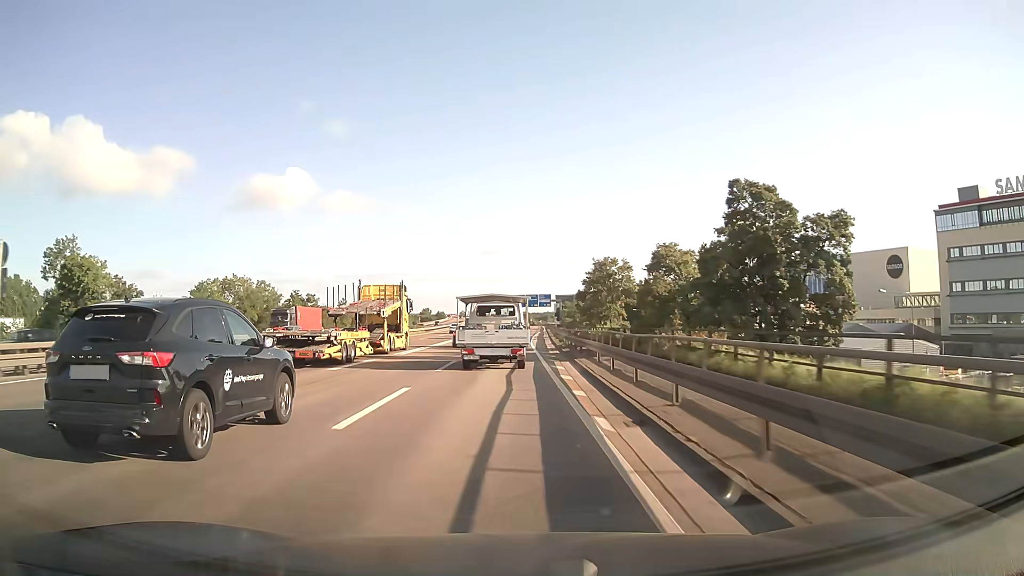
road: motorway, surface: asphalt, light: Day
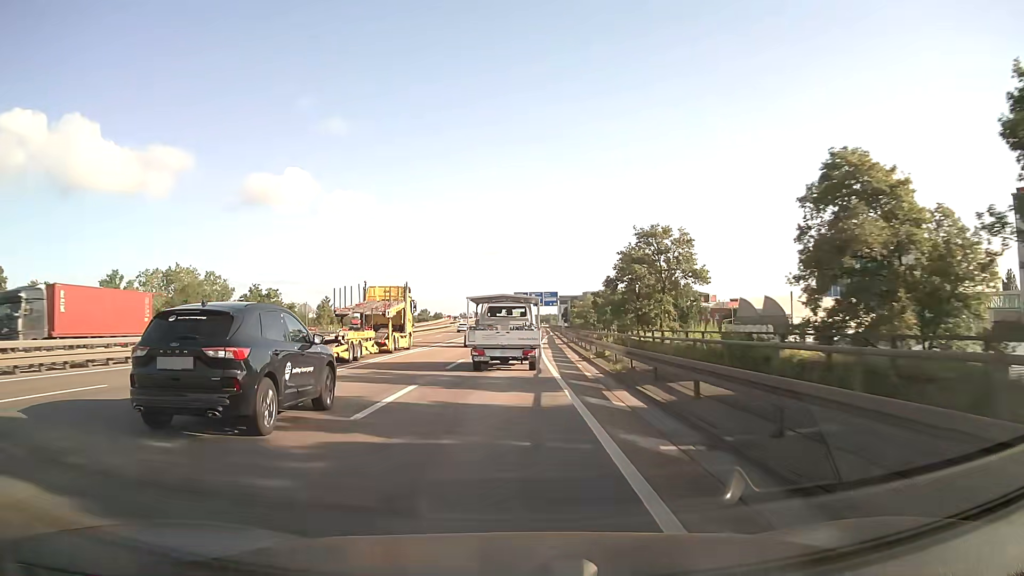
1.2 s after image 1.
(0.0, +23.1) m; 0°
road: motorway_link
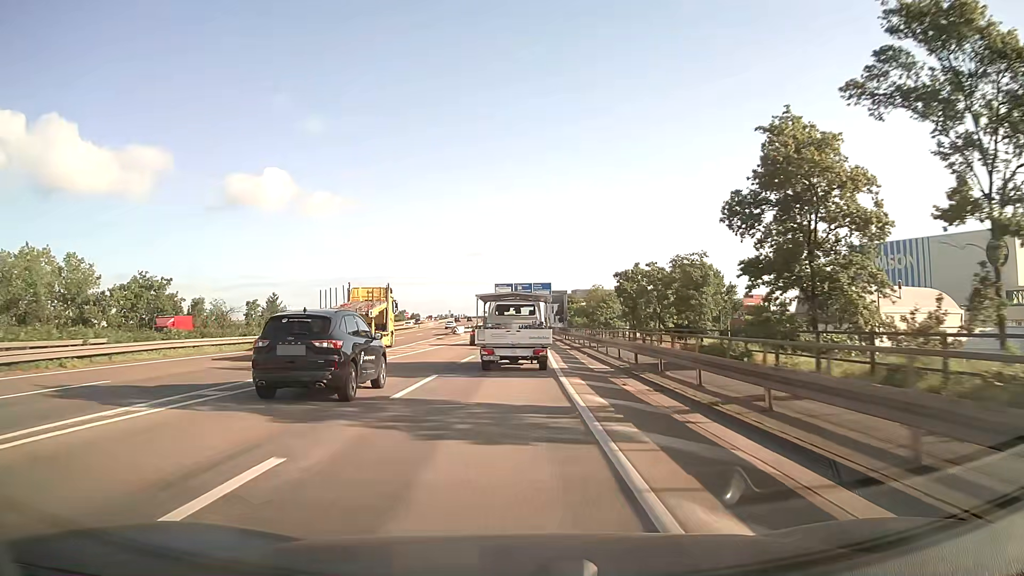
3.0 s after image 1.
(+0.3, +34.1) m; +1°
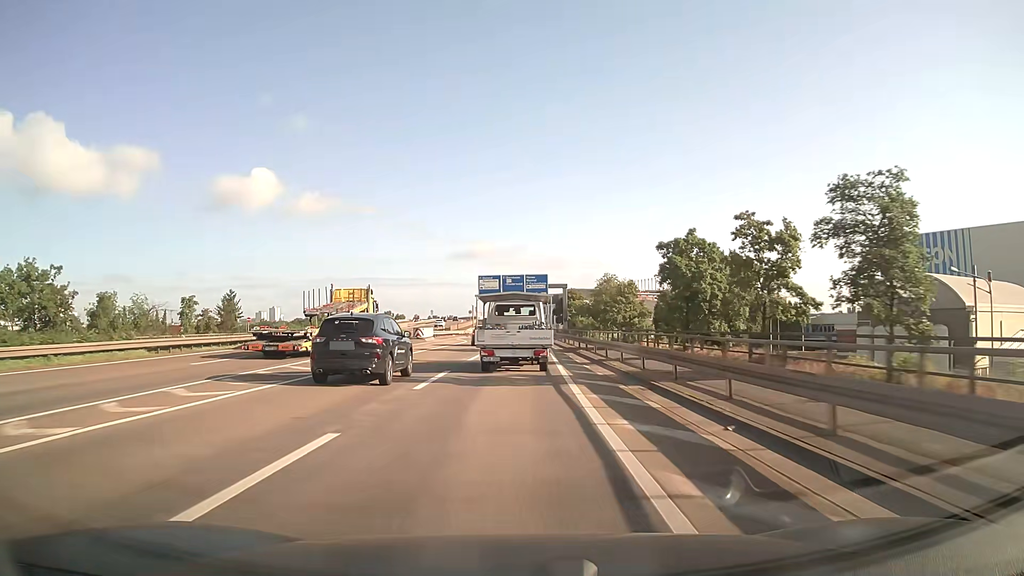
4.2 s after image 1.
(+0.2, +22.3) m; +1°
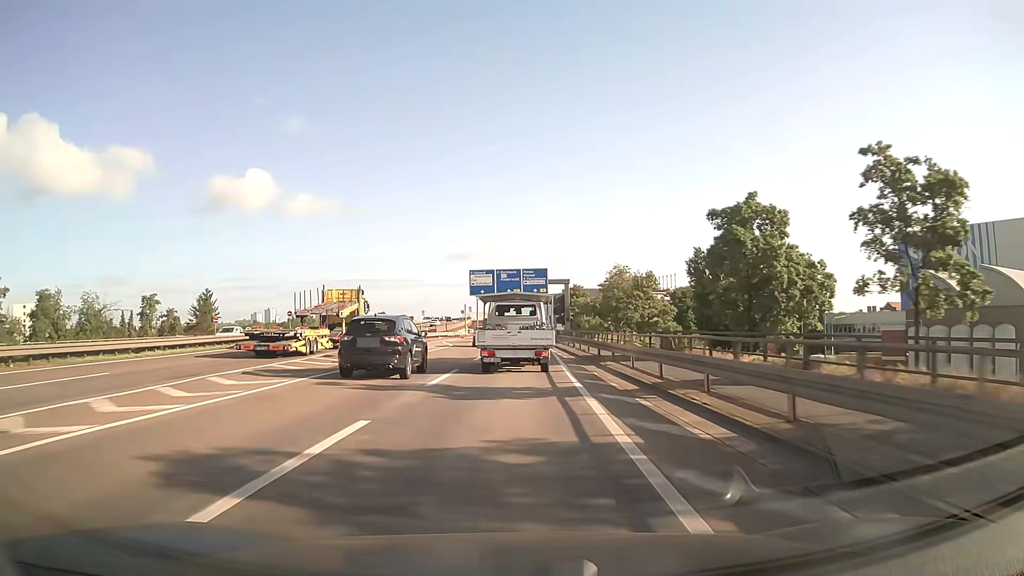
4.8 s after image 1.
(+0.1, +11.0) m; 0°
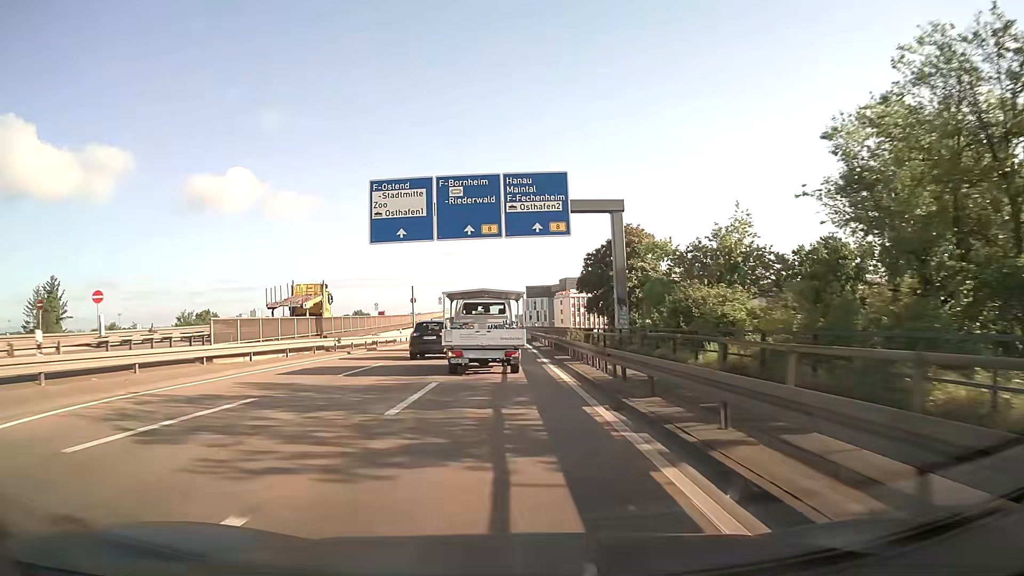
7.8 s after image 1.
(+0.8, +52.7) m; +1°
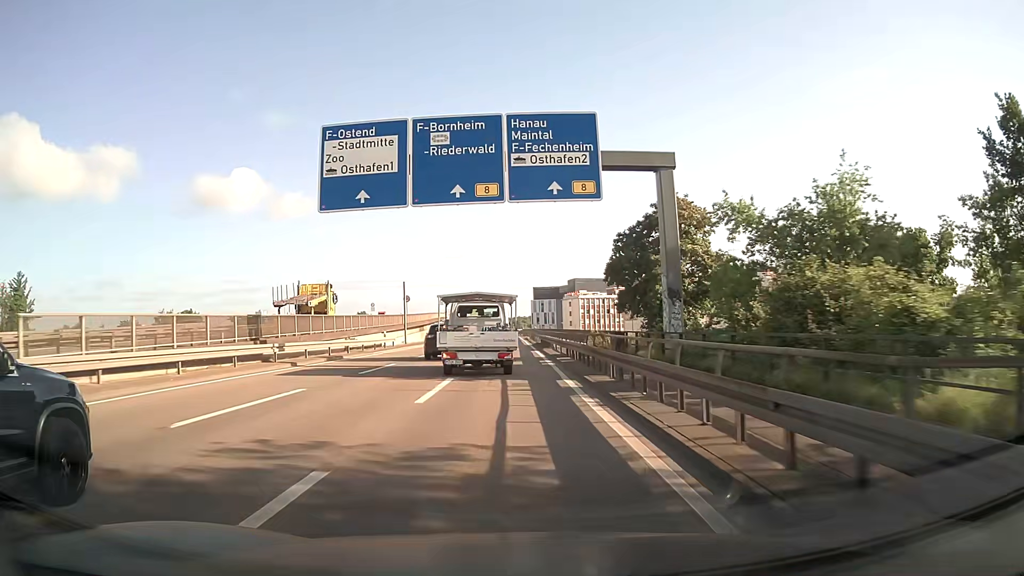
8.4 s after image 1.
(-0.1, +10.1) m; -1°
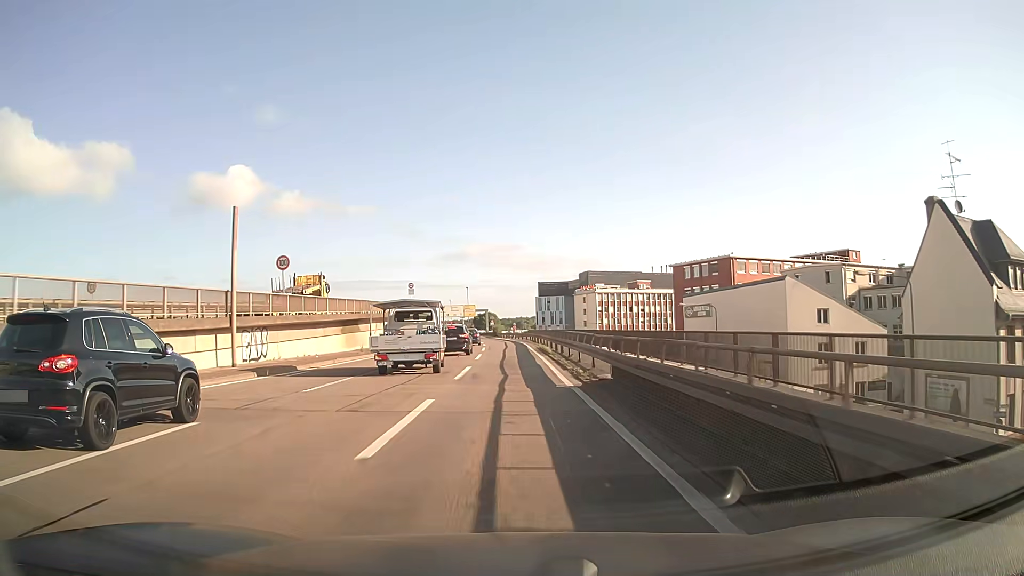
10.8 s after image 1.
(-0.3, +41.5) m; 0°
(0, +10) (0, +20) (0, +30) (0, +40) (-1, +50) (-1, +60) (-2, +70) (-3, +80) (-3, +90) (-4, +100) m
